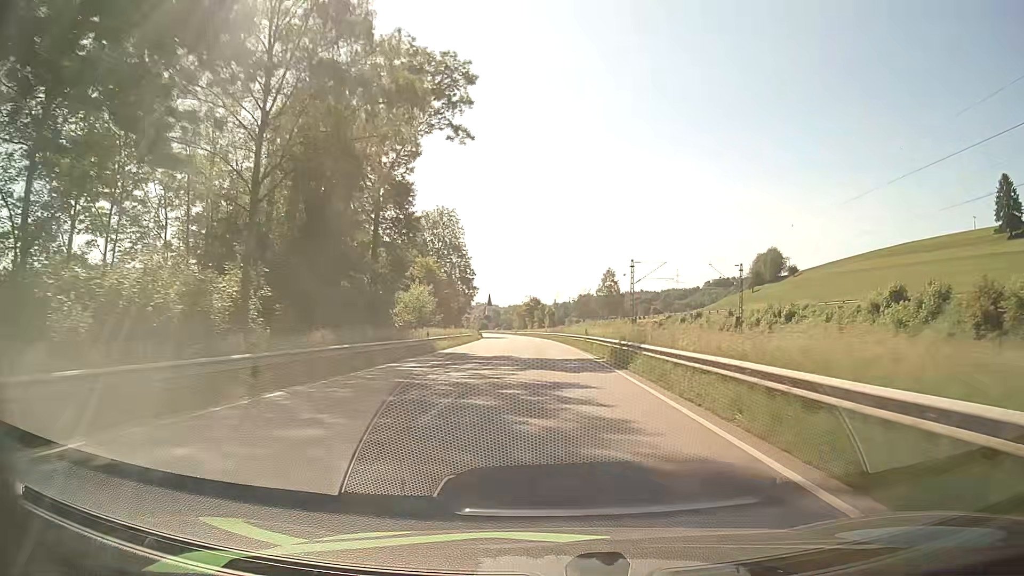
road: primary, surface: asphalt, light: Day
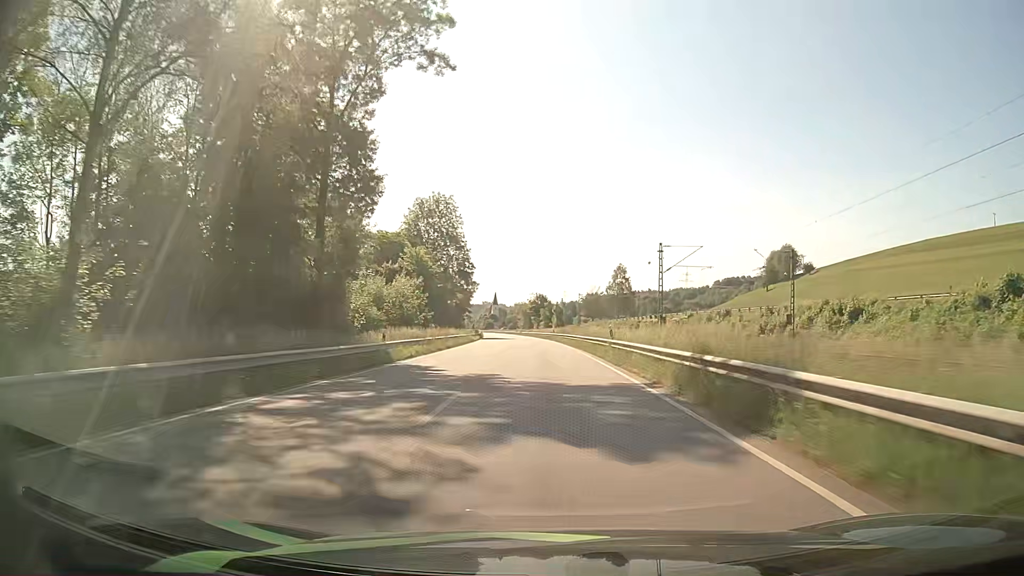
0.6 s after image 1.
(-0.1, +12.6) m; -1°
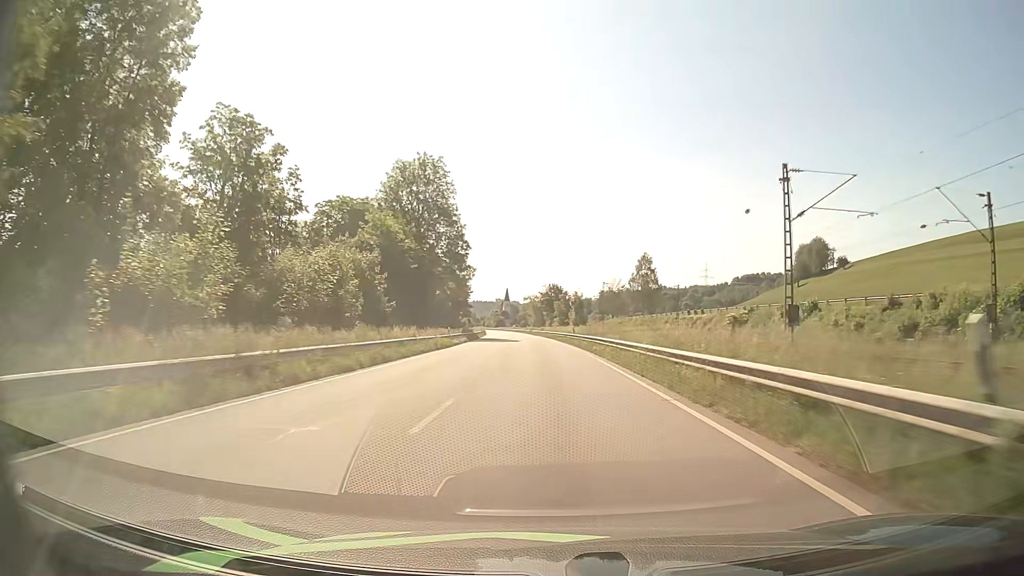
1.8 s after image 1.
(-0.3, +25.4) m; -1°
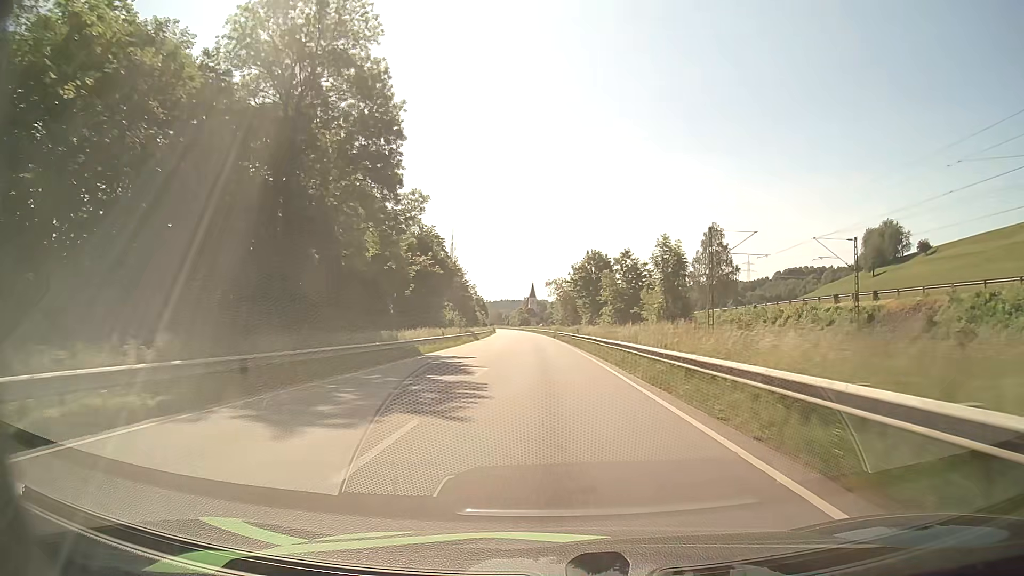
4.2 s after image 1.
(-0.8, +51.9) m; -2°
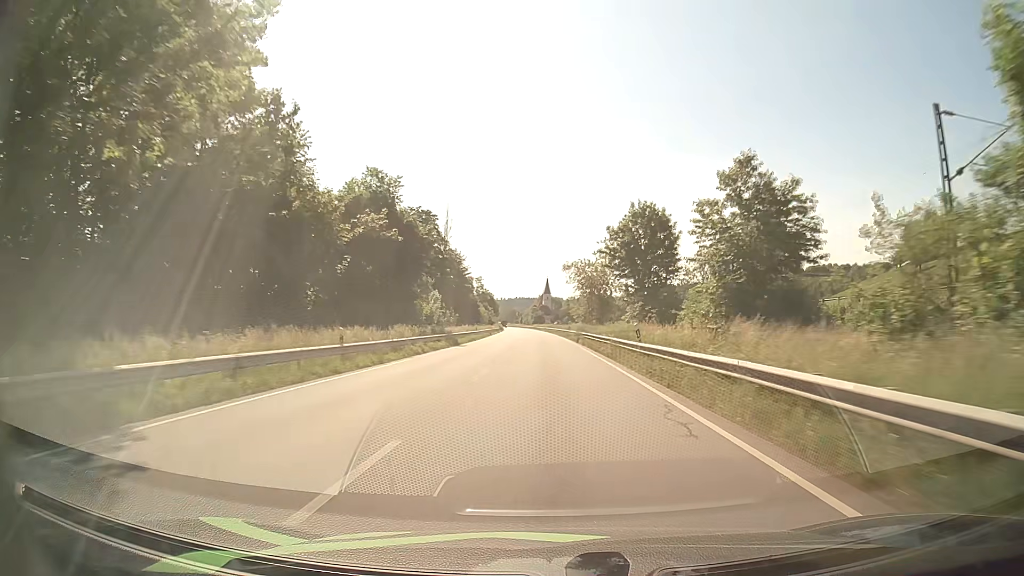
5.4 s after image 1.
(-0.4, +26.5) m; -1°
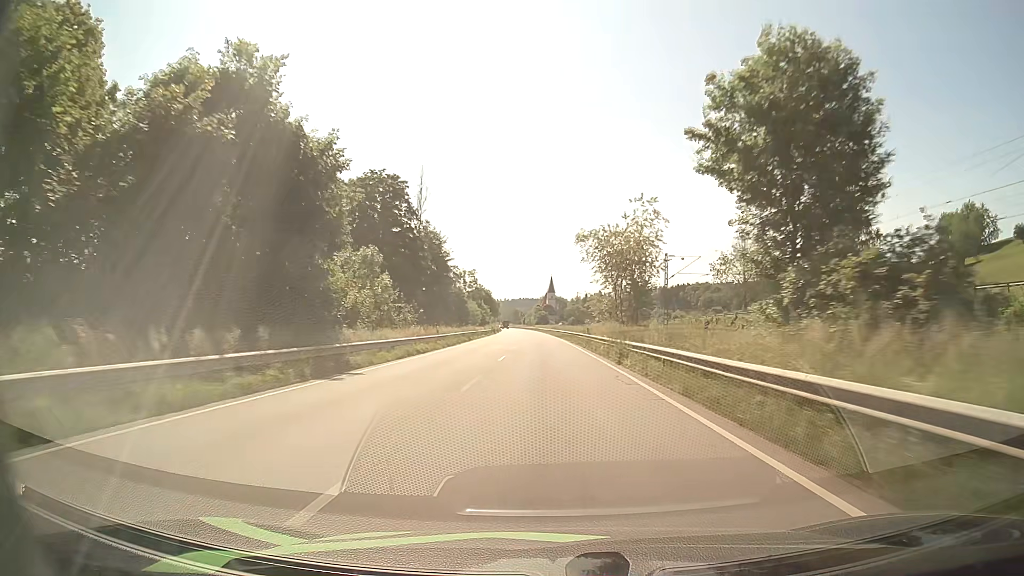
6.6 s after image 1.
(-0.2, +26.9) m; 0°
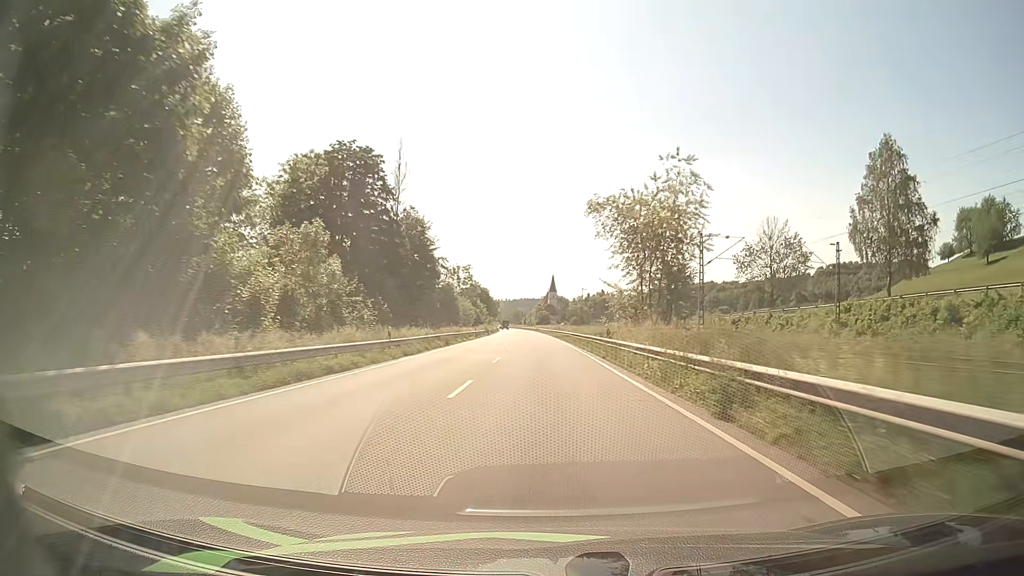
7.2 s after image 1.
(0.0, +13.6) m; 0°
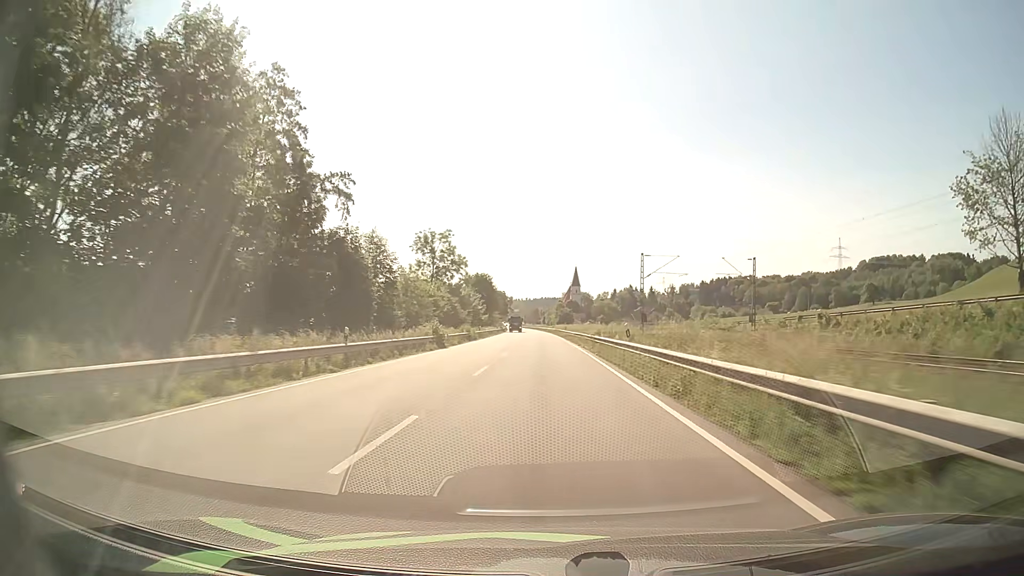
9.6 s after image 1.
(-0.4, +55.1) m; -1°
(0, +10) (0, +20) (0, +30) (0, +40) (0, +50) (-1, +60) (-1, +70) (-1, +80) (-1, +90) (-1, +100) m
